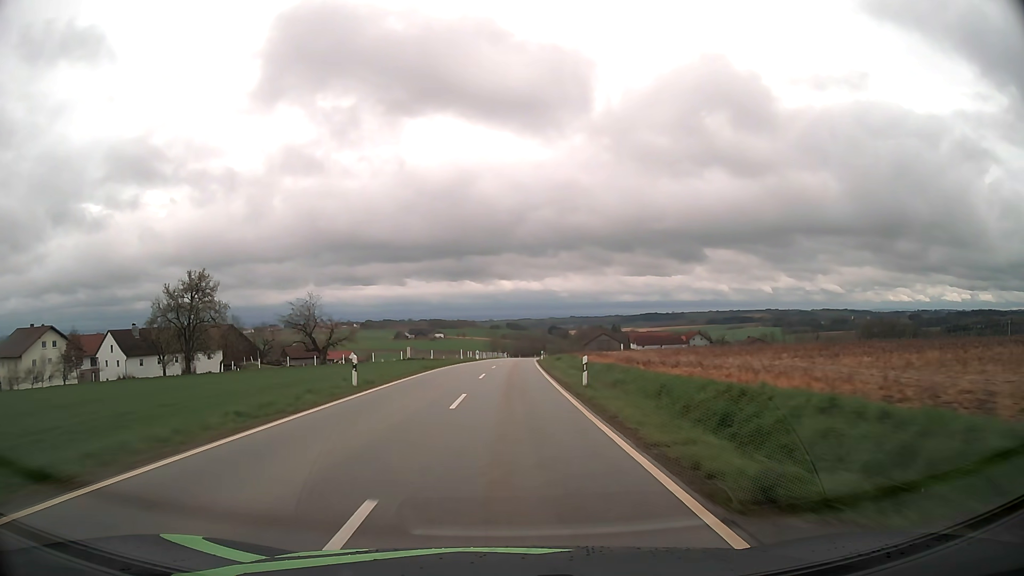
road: tertiary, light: Day
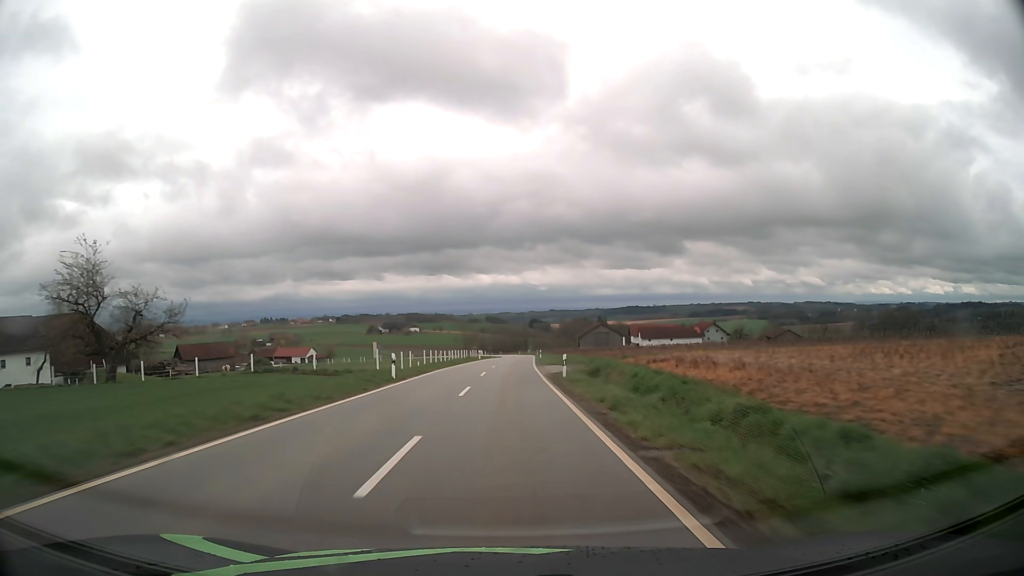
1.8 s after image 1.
(+0.7, +44.5) m; +2°
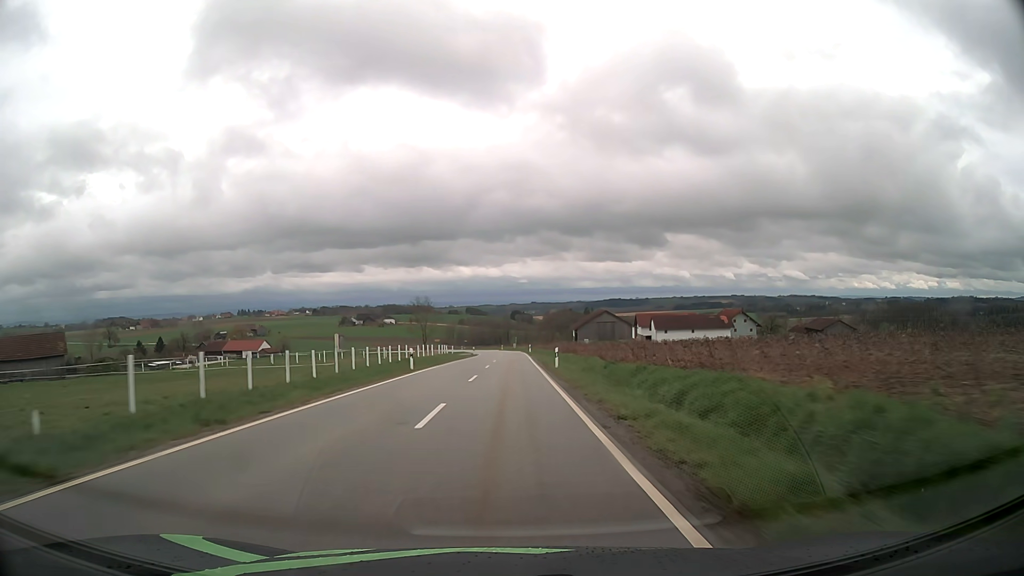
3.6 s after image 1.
(+0.6, +44.1) m; +2°
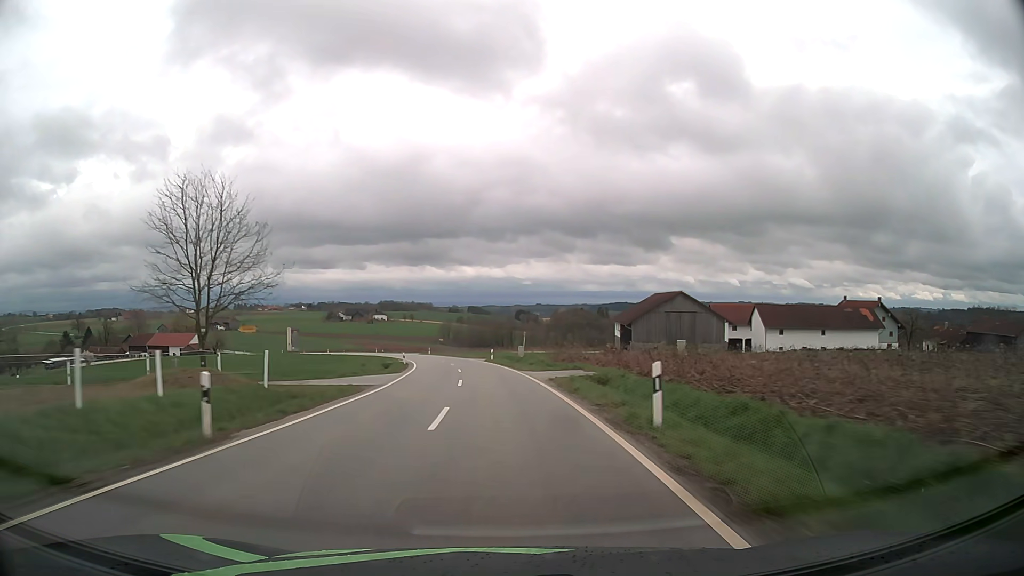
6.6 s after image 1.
(+0.7, +72.7) m; 0°
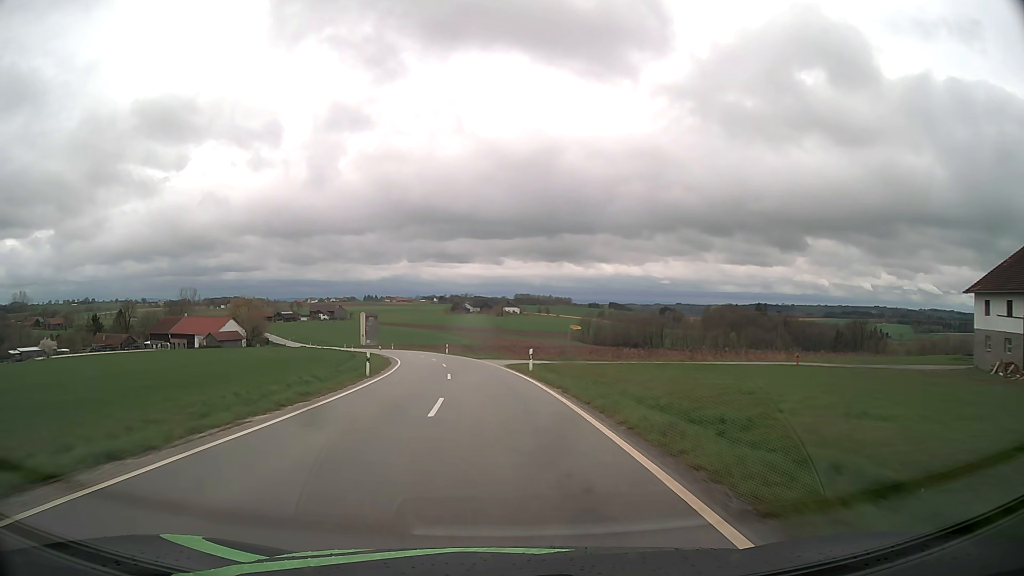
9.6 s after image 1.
(-6.2, +71.4) m; -11°
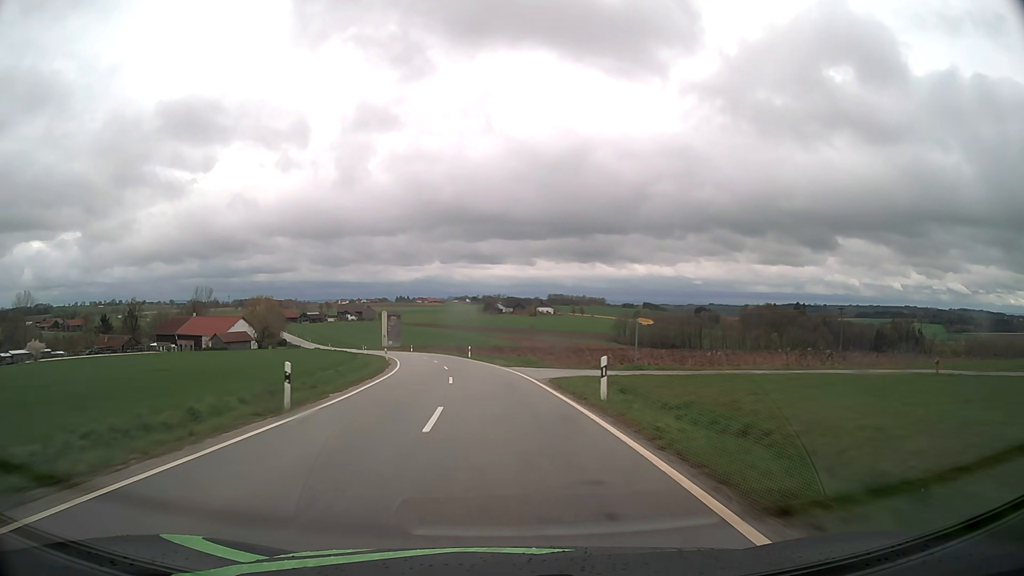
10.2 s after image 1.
(-0.4, +14.3) m; -3°
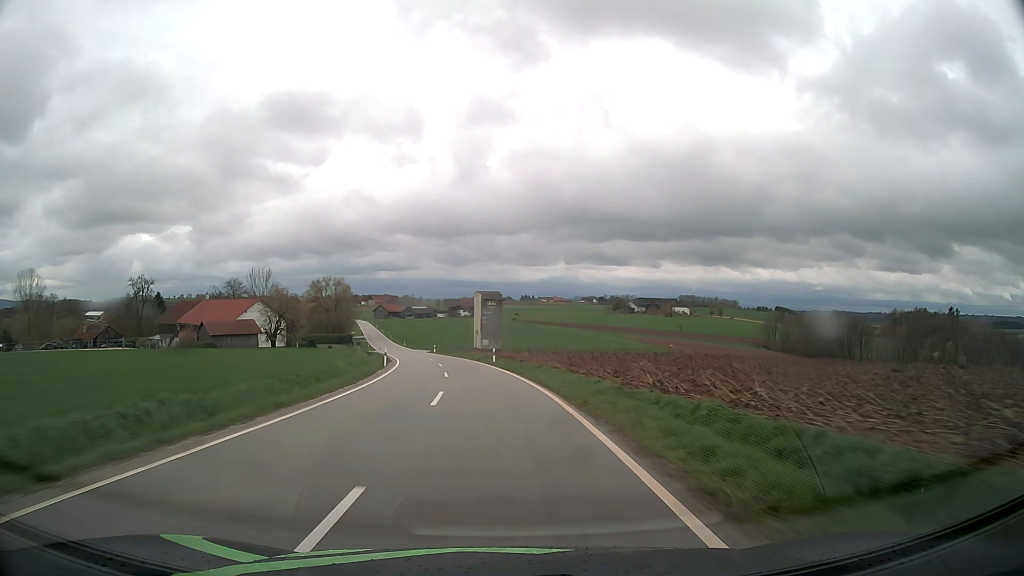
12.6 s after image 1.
(-5.2, +56.5) m; -11°
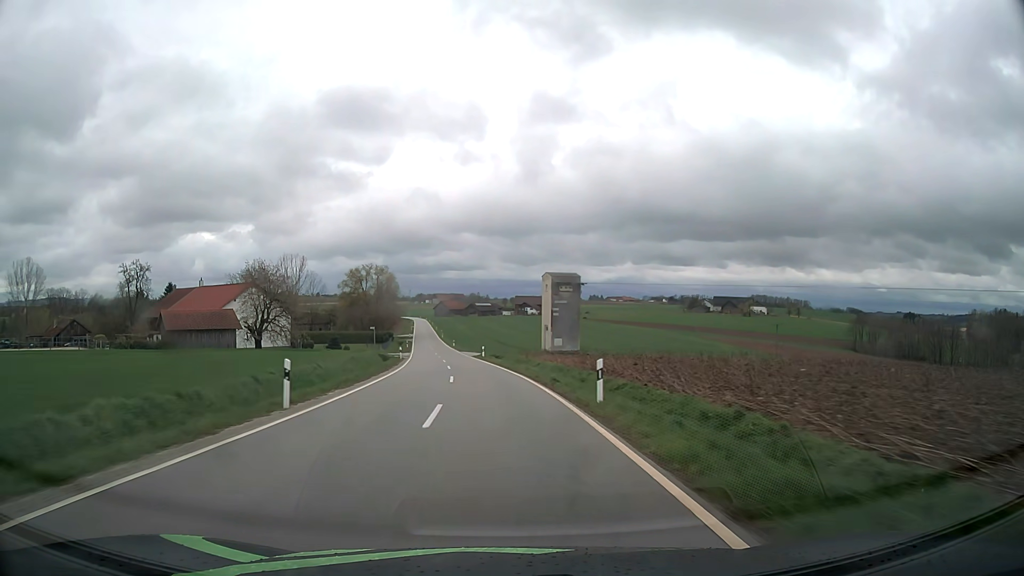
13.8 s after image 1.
(-1.3, +28.2) m; -6°
(0, +10) (-1, +20) (-1, +30) (-2, +40) (-4, +50) (-5, +60) (-6, +70) (-8, +80) (-9, +89) (-10, +99) m
